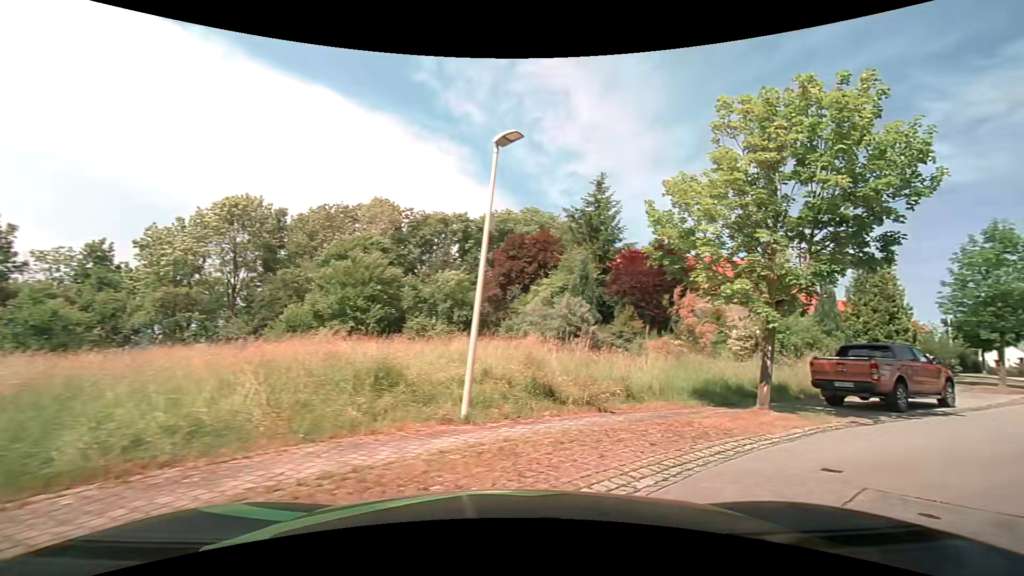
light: Day
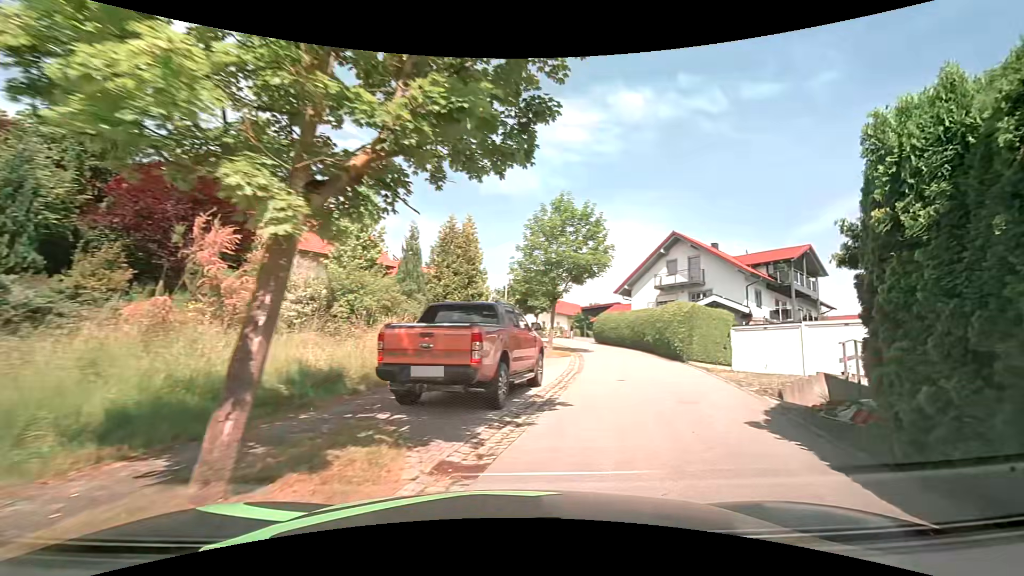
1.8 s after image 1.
(+3.4, +7.8) m; +46°
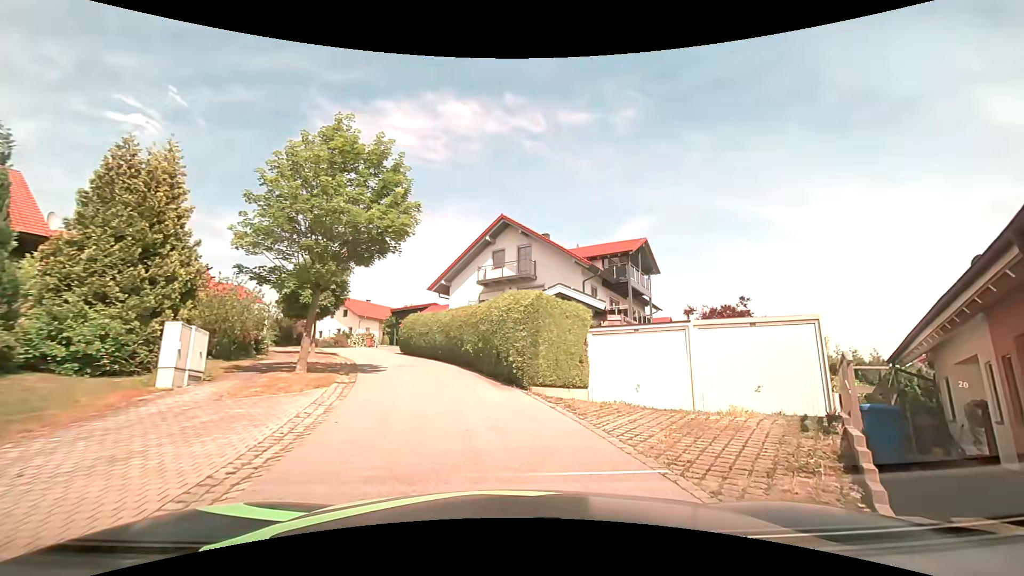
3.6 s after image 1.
(+2.0, +9.1) m; +19°
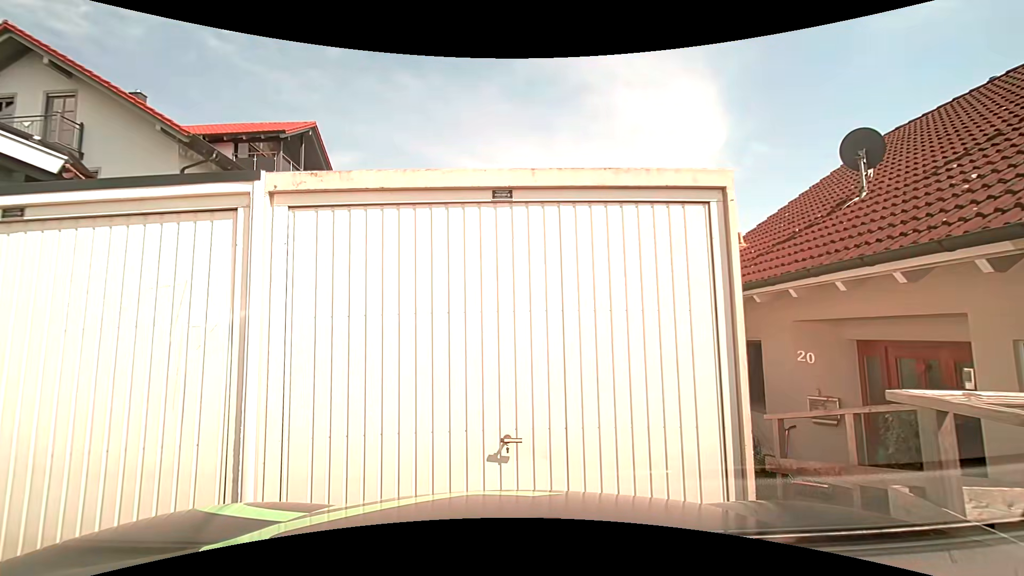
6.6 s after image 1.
(+3.5, +9.6) m; +34°
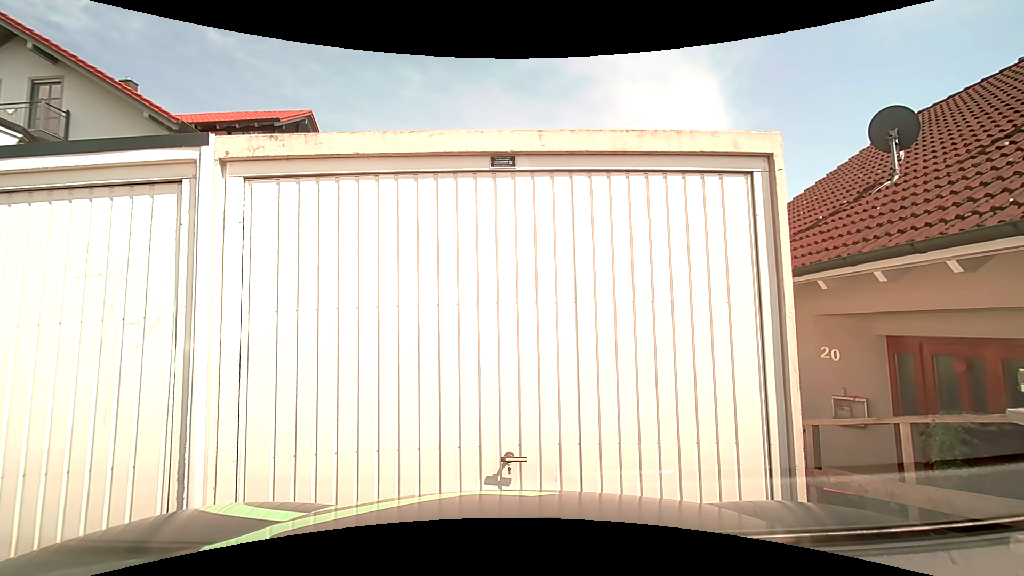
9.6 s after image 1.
(0.0, +0.5) m; 0°
